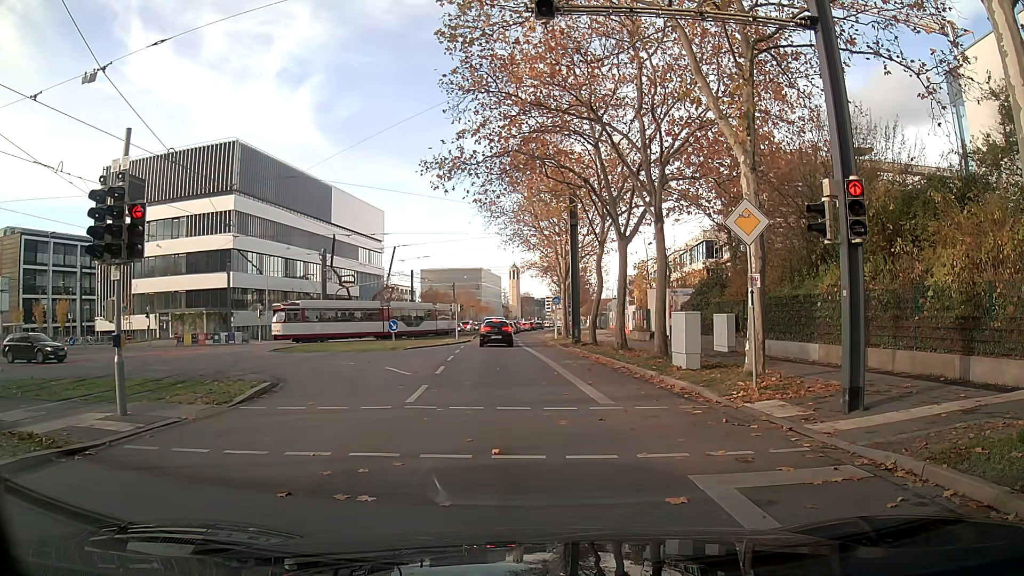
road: secondary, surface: asphalt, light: Day
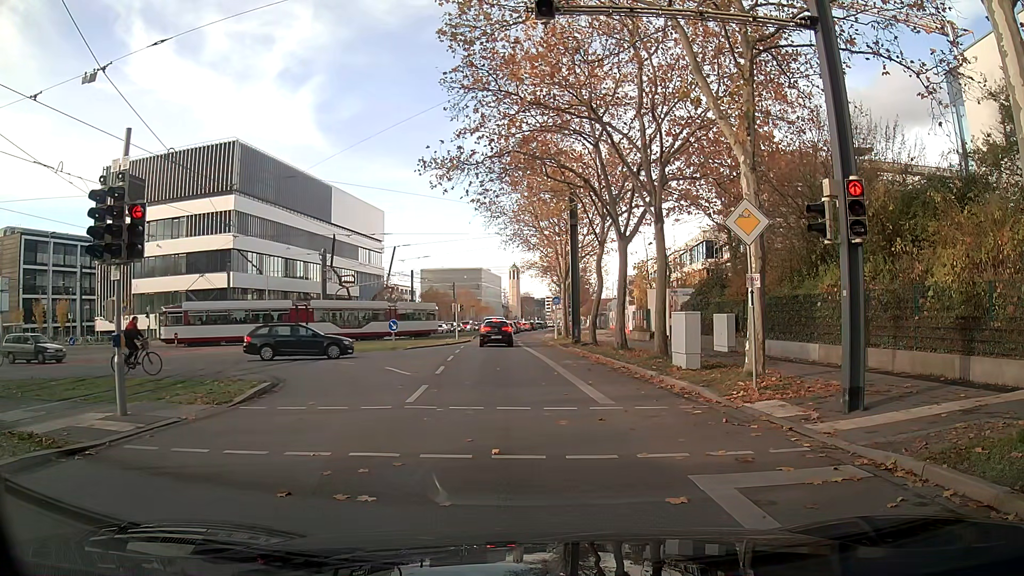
(0.0, 0.0) m; 0°
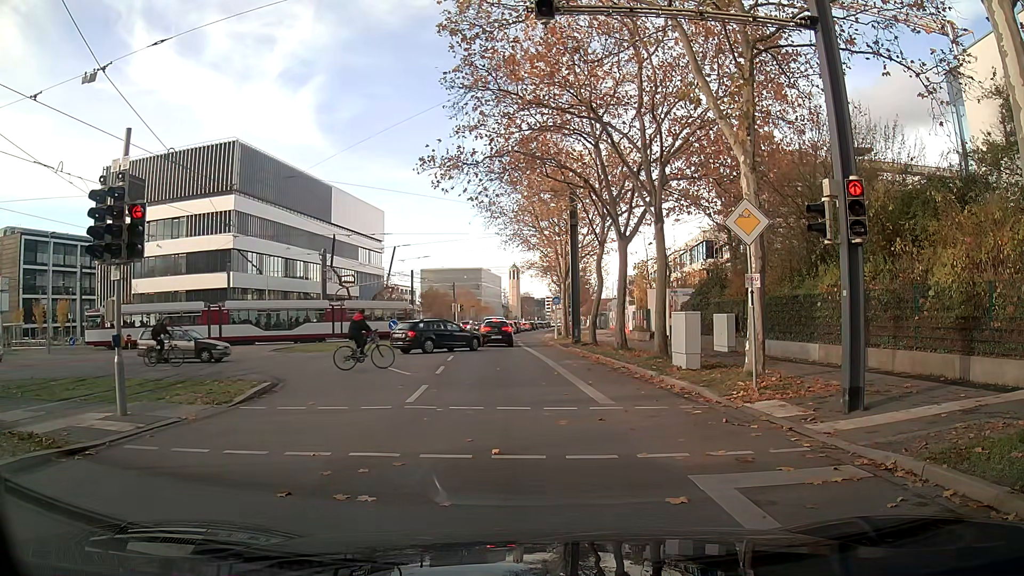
(0.0, 0.0) m; 0°
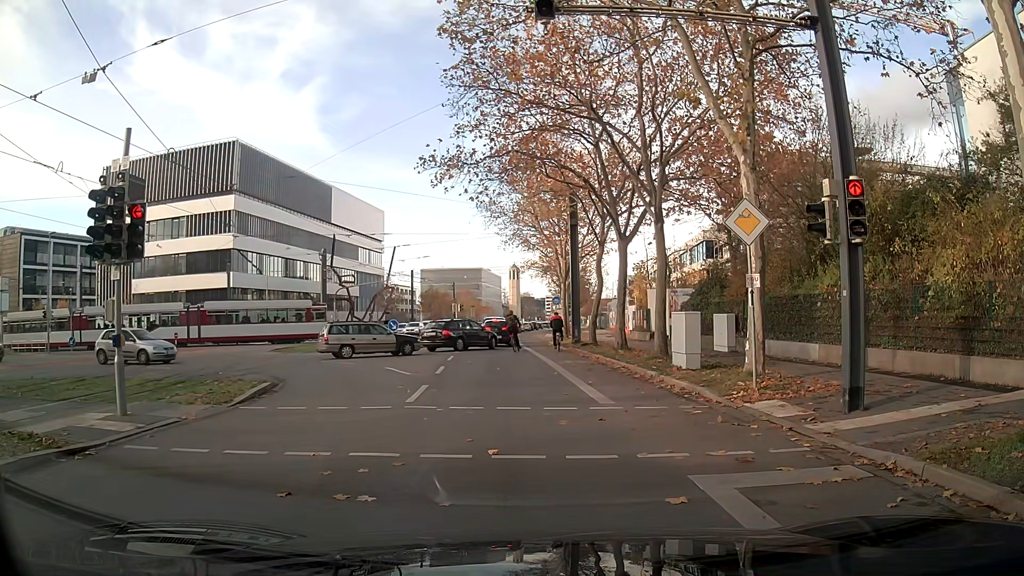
(0.0, 0.0) m; 0°
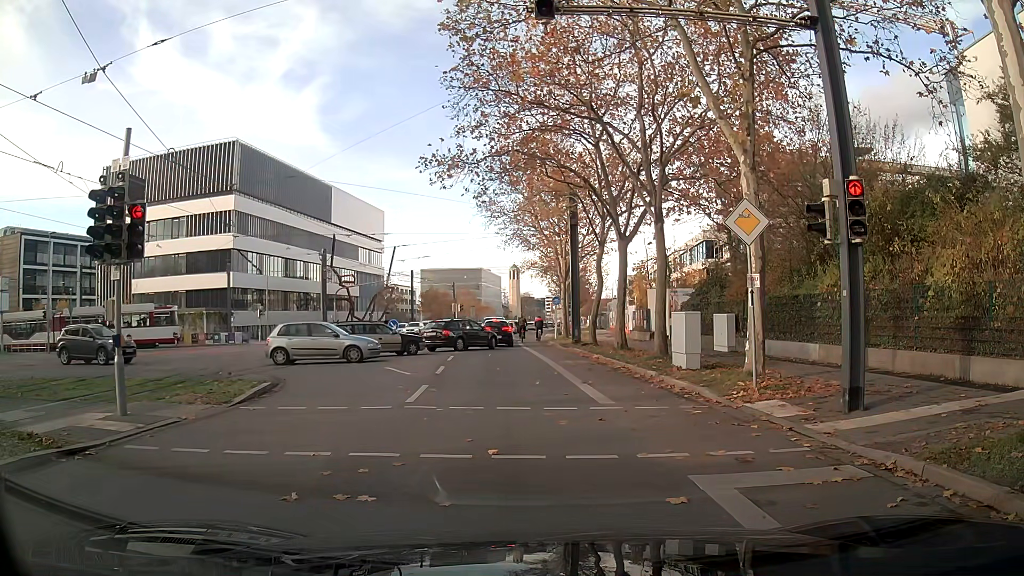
(0.0, 0.0) m; 0°
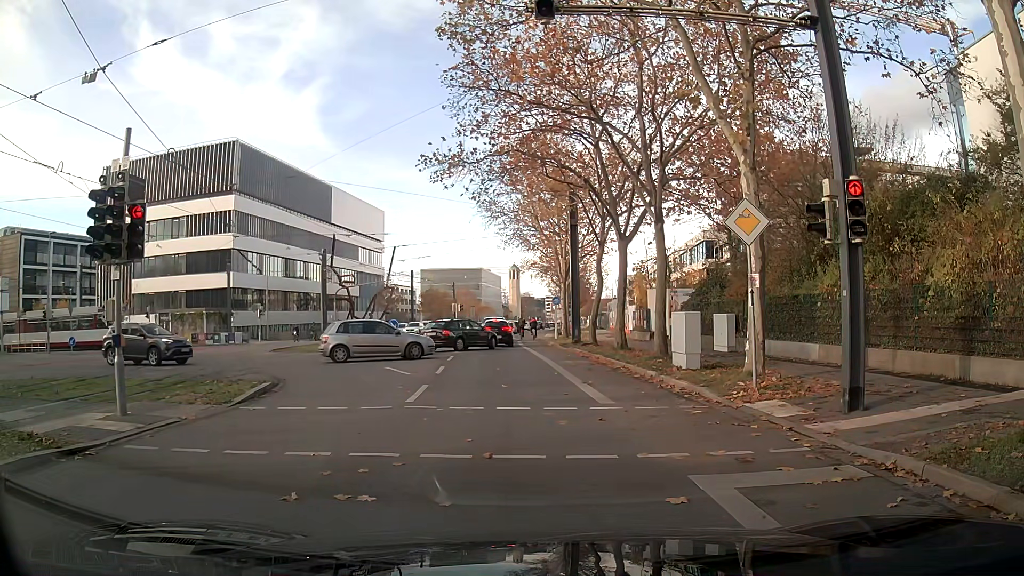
(0.0, 0.0) m; 0°
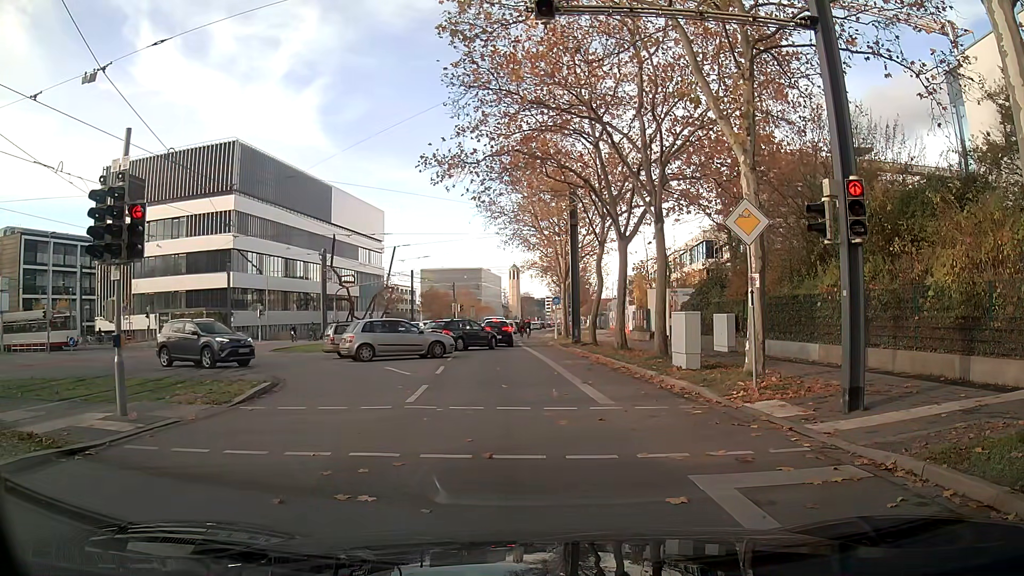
(0.0, 0.0) m; 0°
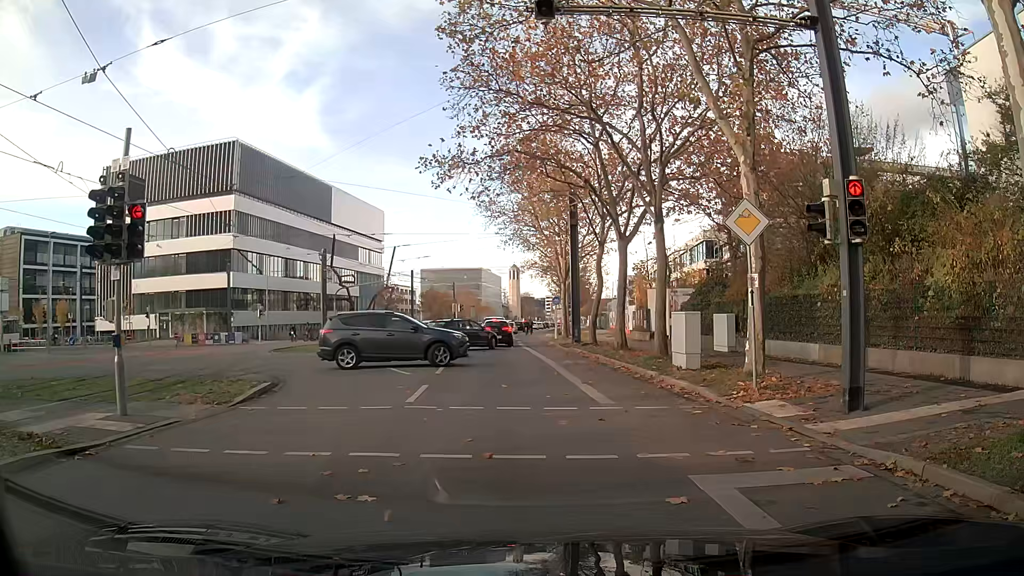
(0.0, 0.0) m; 0°
(0, +10) (-1, +20) (-2, +30) (-3, +40) (-3, +50) (-4, +60) (-5, +70) (-4, +80) (-4, +90) (-3, +100) m
